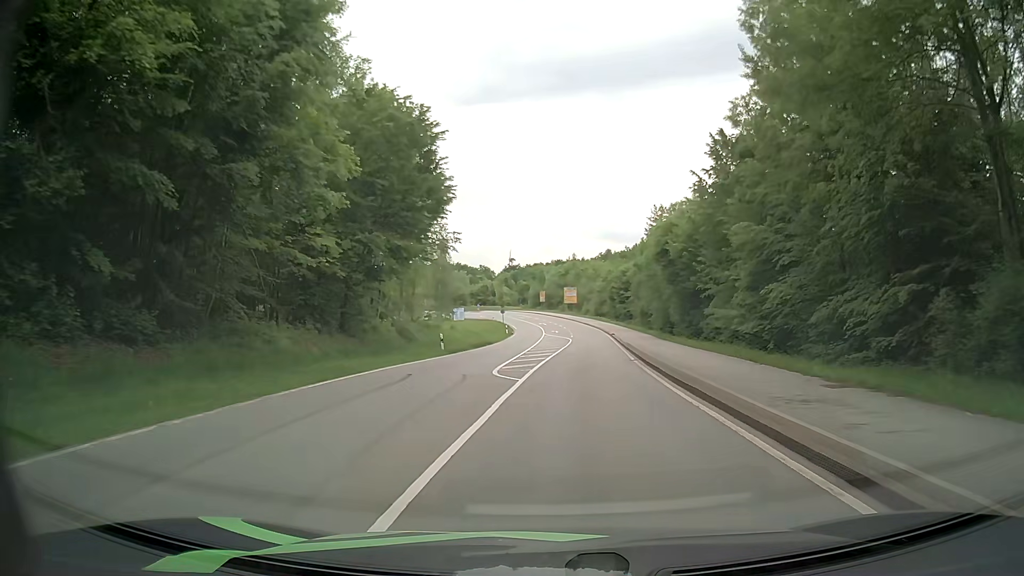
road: secondary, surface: asphalt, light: Day
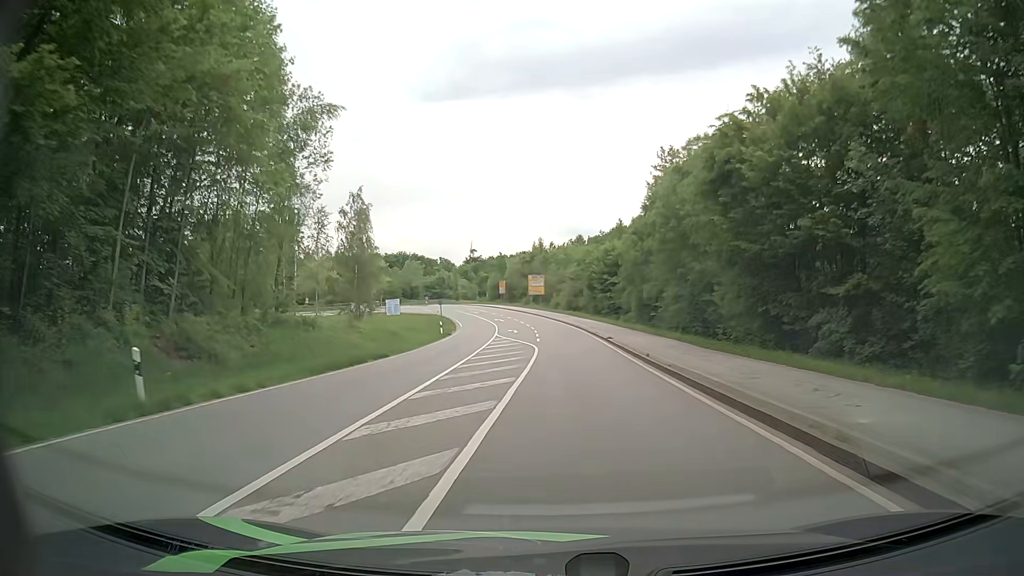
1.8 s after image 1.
(+0.7, +25.4) m; +3°
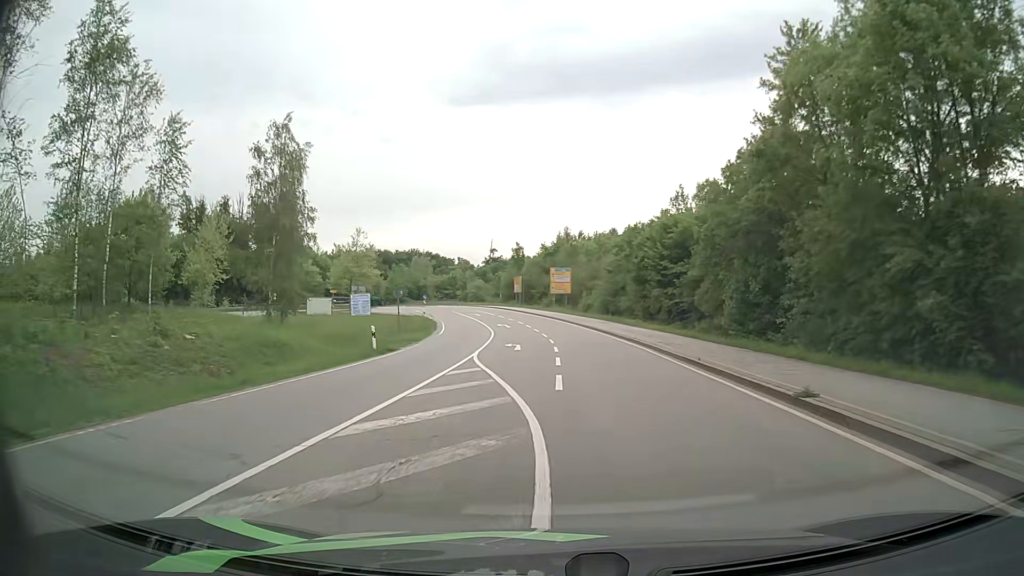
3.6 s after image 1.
(-0.2, +25.3) m; -2°
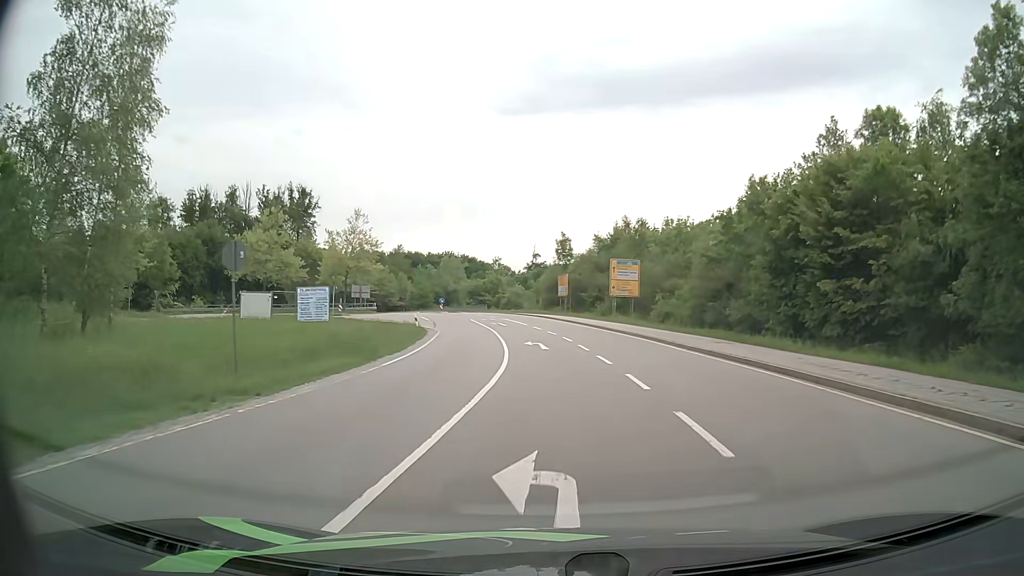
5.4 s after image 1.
(-1.1, +24.2) m; -4°
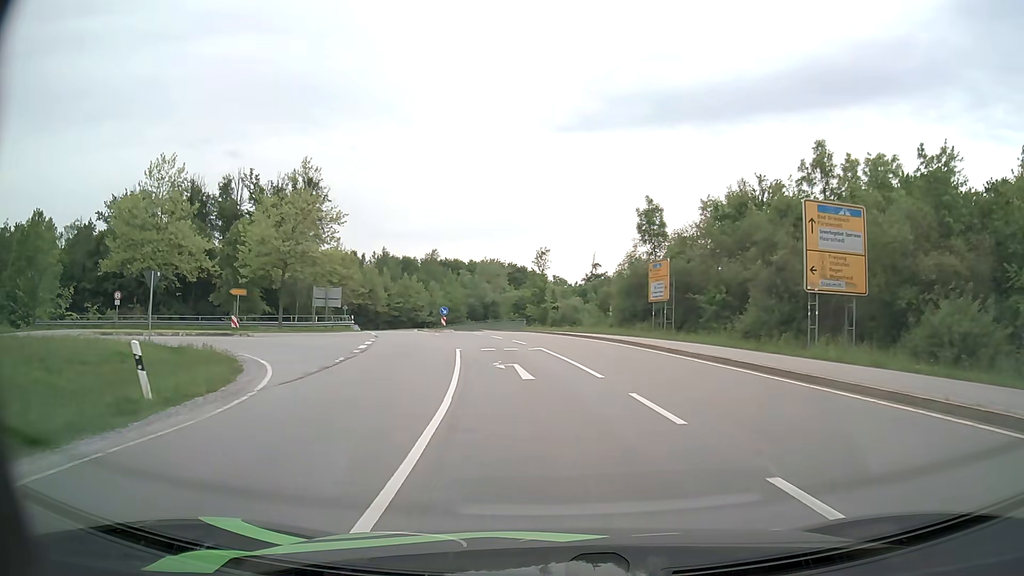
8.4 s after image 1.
(-1.3, +33.4) m; -5°
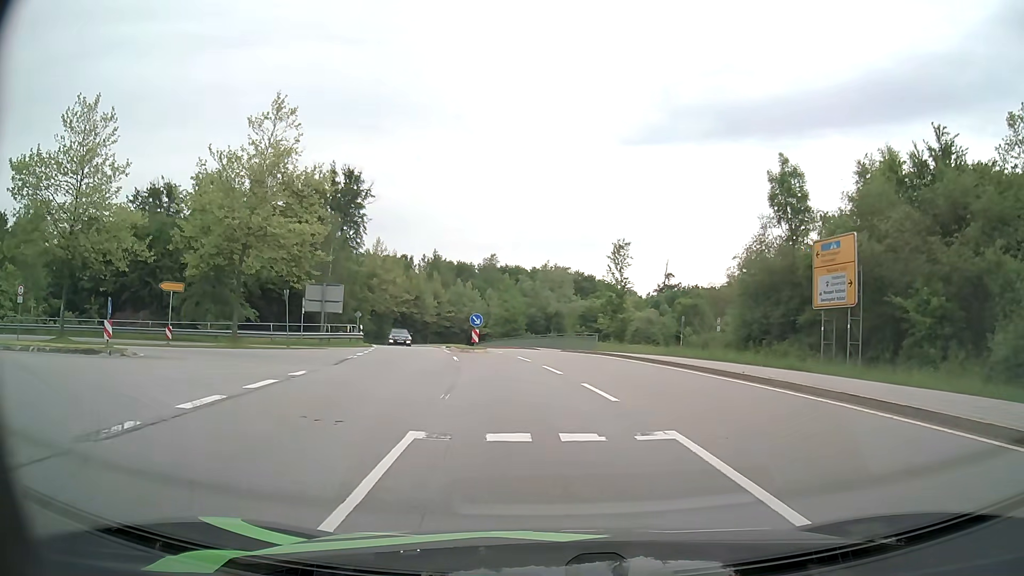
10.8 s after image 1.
(-0.8, +16.0) m; -6°
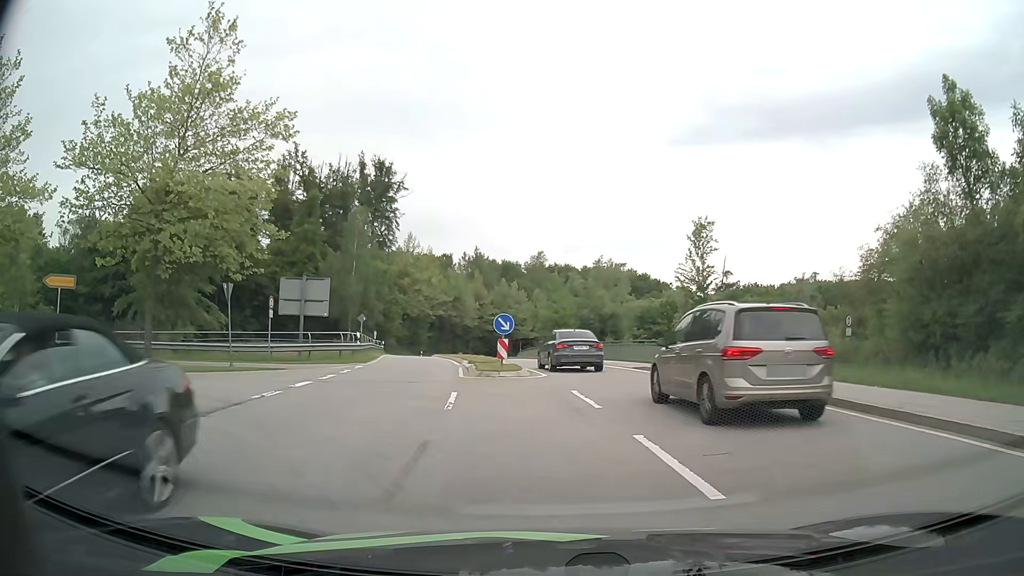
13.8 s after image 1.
(-0.5, +11.6) m; -5°
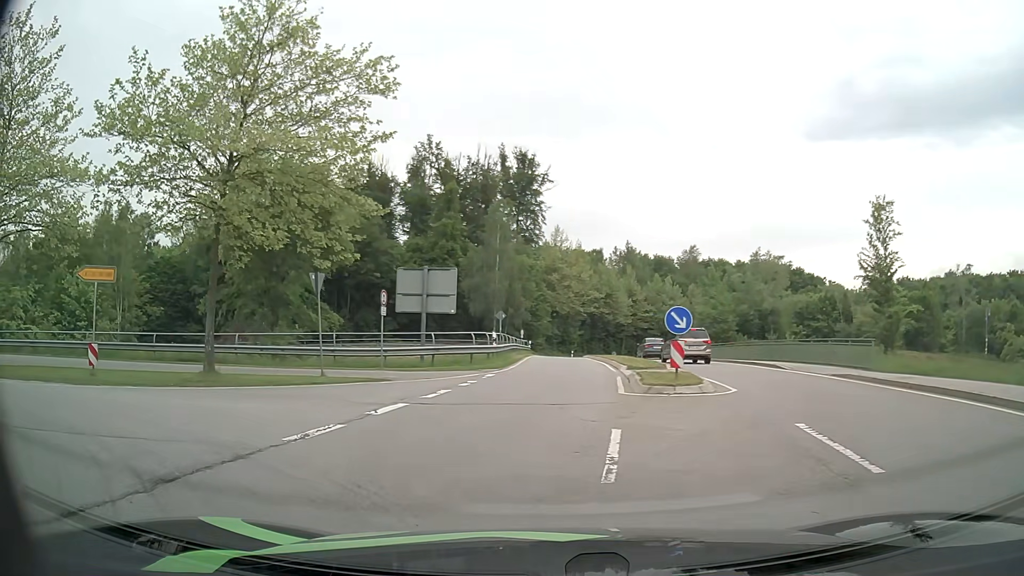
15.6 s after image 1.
(-0.4, +5.3) m; -12°
